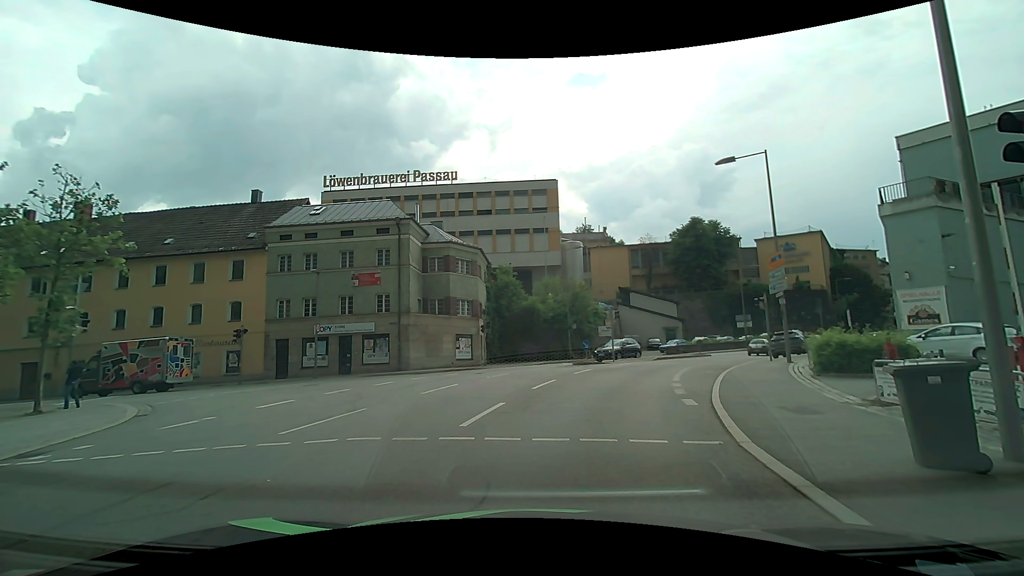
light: Day
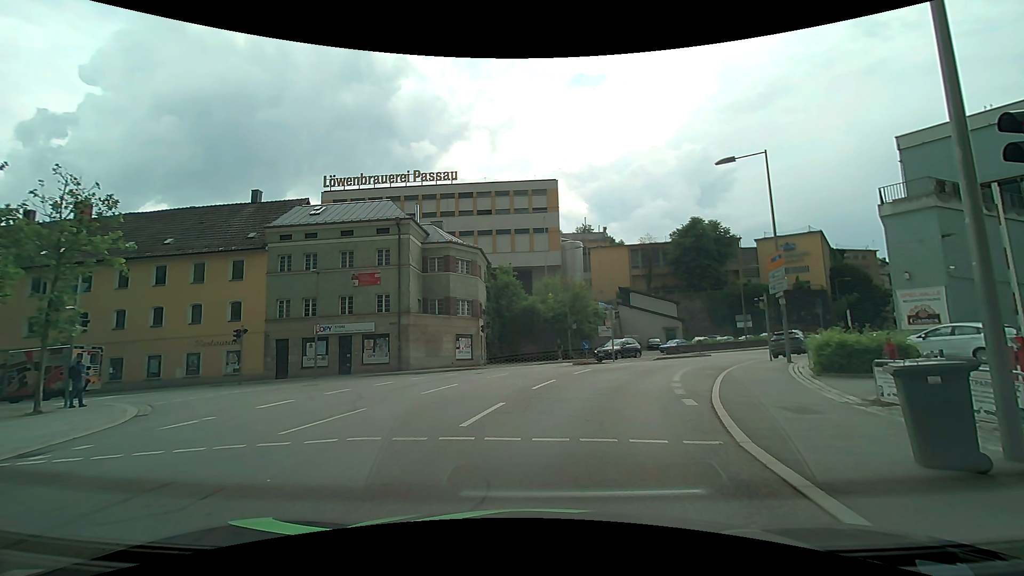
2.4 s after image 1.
(0.0, 0.0) m; 0°
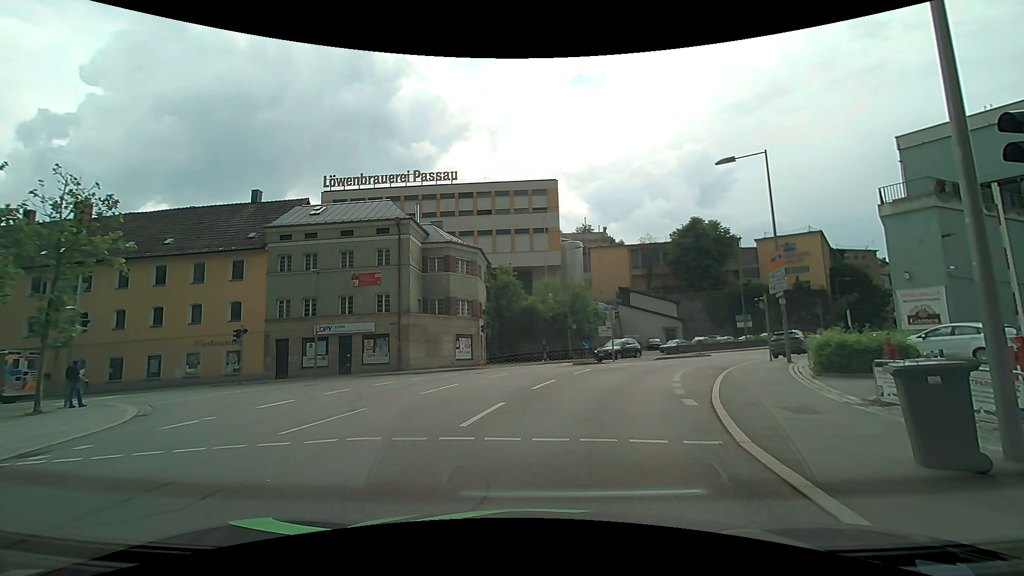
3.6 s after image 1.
(0.0, 0.0) m; 0°
(0, +10) (+2, +20) (+6, +29) (+11, +38) (+17, +46) (+24, +53) (+30, +61) (+37, +68) (+45, +75) (+52, +81) m
